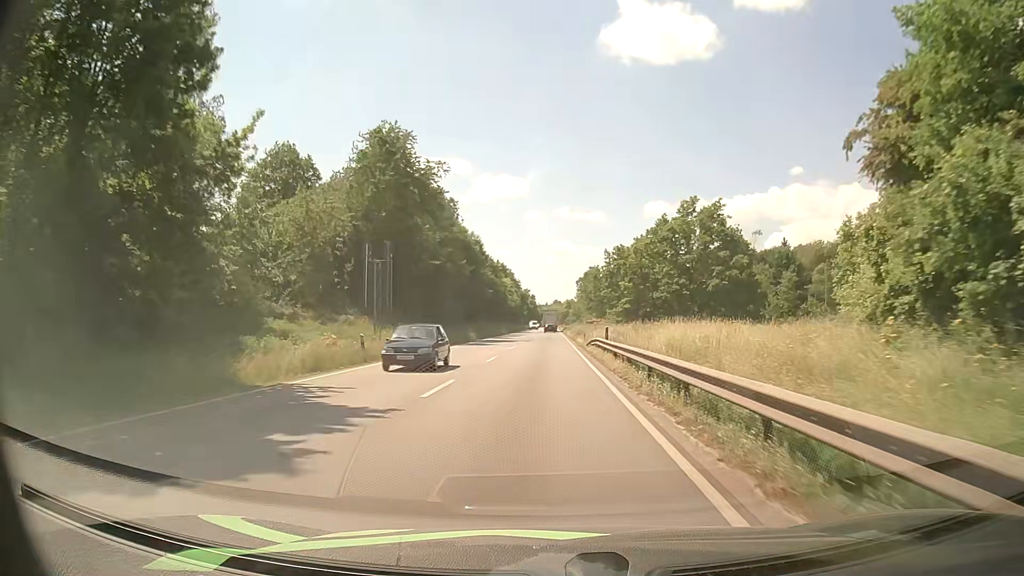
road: primary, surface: asphalt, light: Day
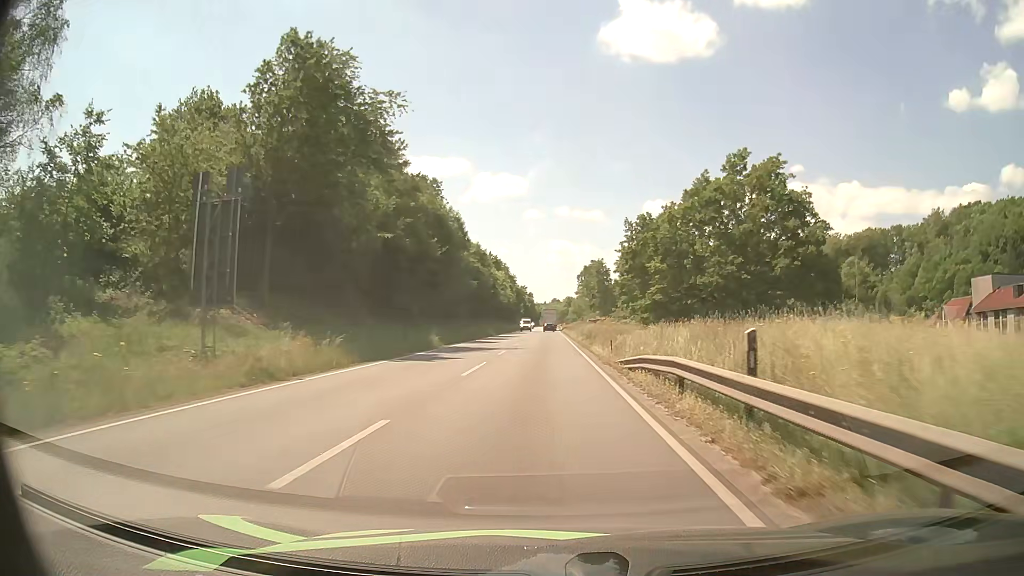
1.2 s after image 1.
(0.0, +19.2) m; 0°
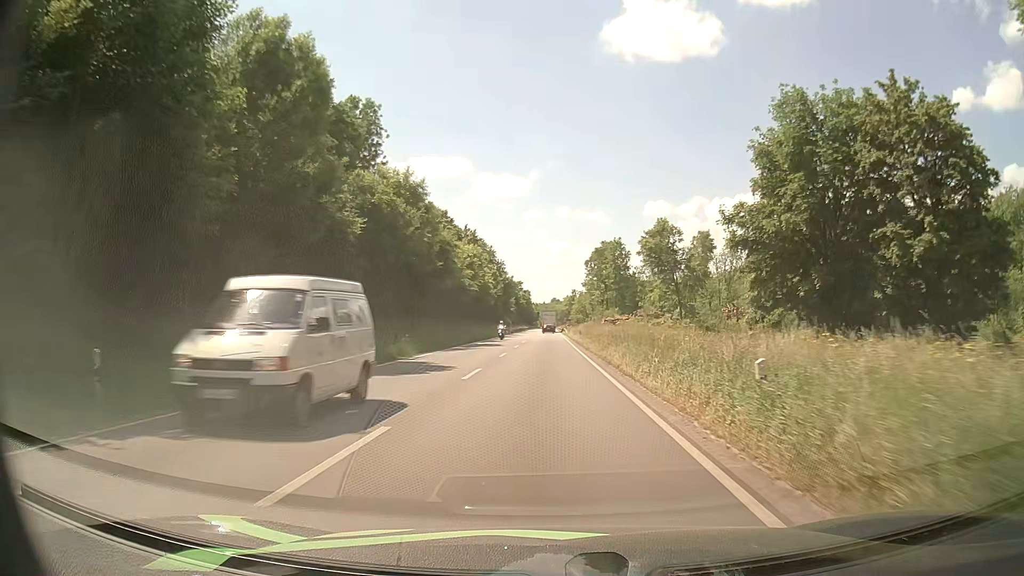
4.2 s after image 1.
(-0.3, +48.2) m; -1°
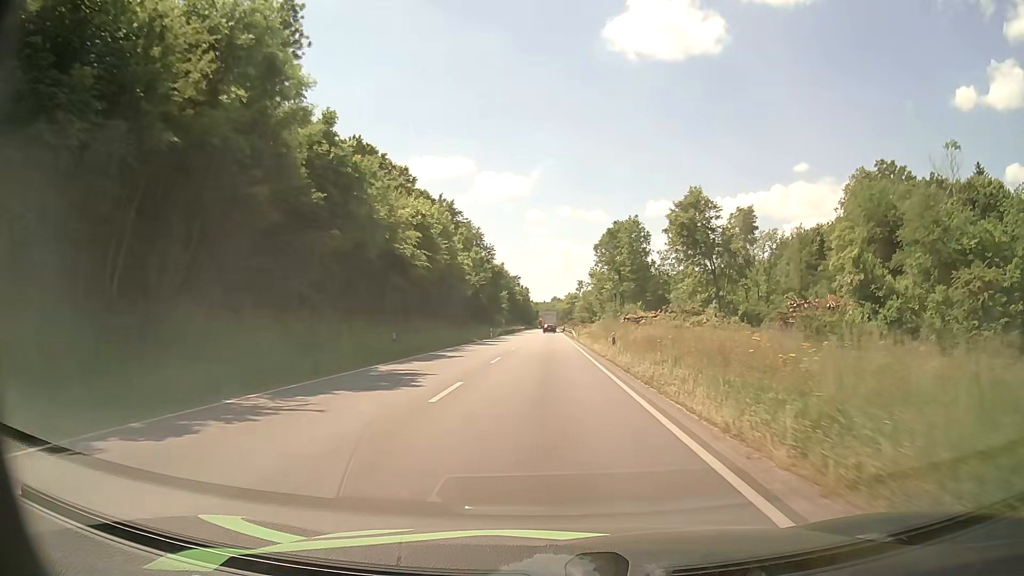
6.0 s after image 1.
(+0.1, +29.4) m; 0°
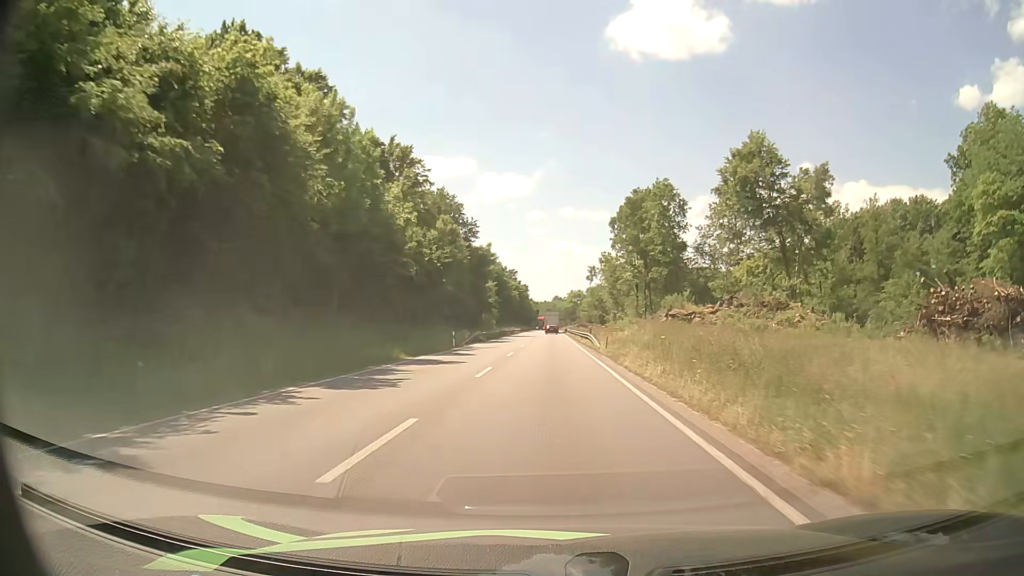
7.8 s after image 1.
(+0.1, +30.3) m; 0°
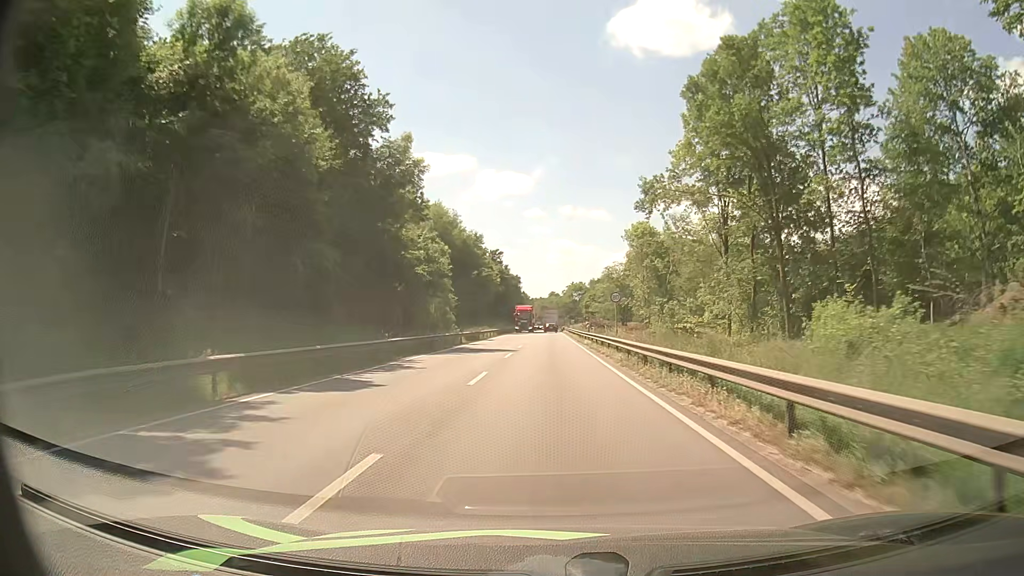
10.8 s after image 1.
(+0.1, +51.0) m; 0°
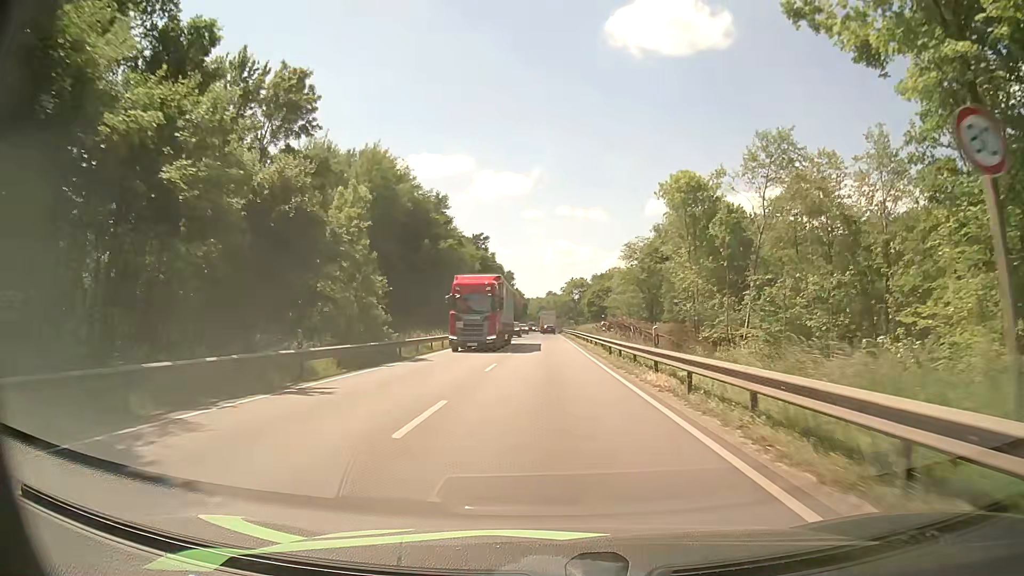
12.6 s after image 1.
(+0.2, +31.1) m; 0°
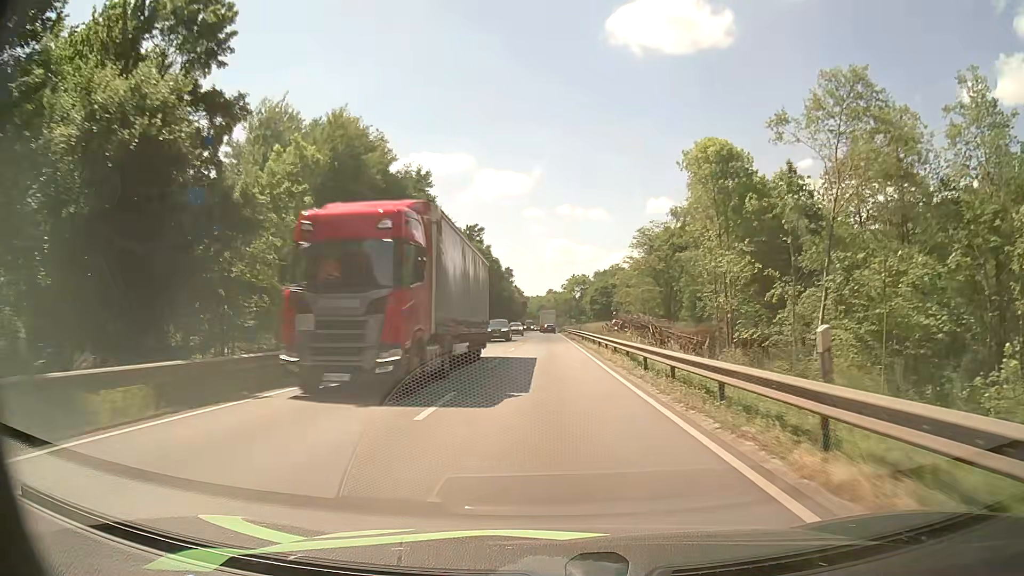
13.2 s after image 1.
(0.0, +10.6) m; +1°
(0, +10) (0, +20) (0, +30) (0, +40) (0, +50) (0, +60) (0, +70) (0, +80) (0, +90) (-1, +100) m
